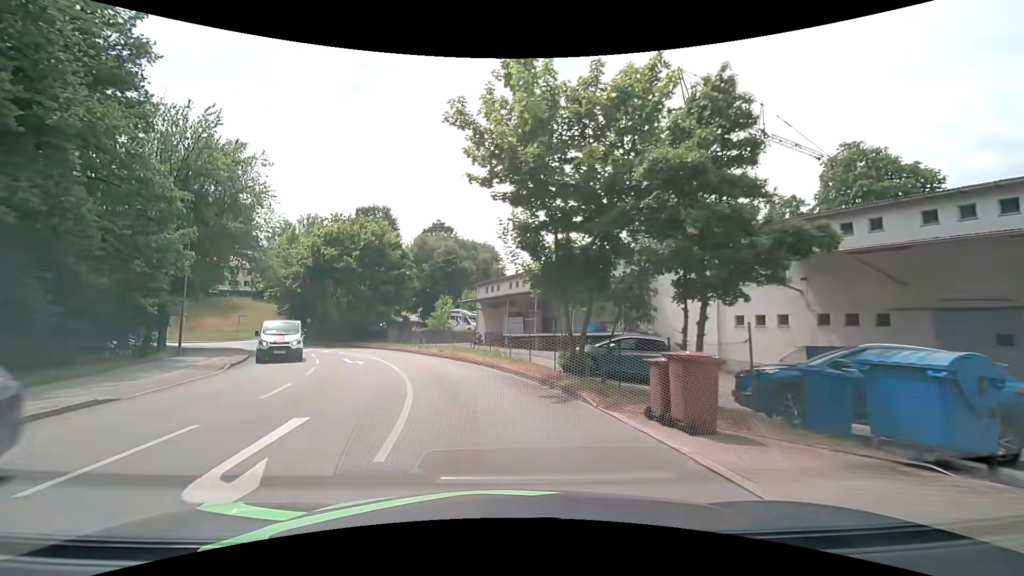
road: unclassified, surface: asphalt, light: Day
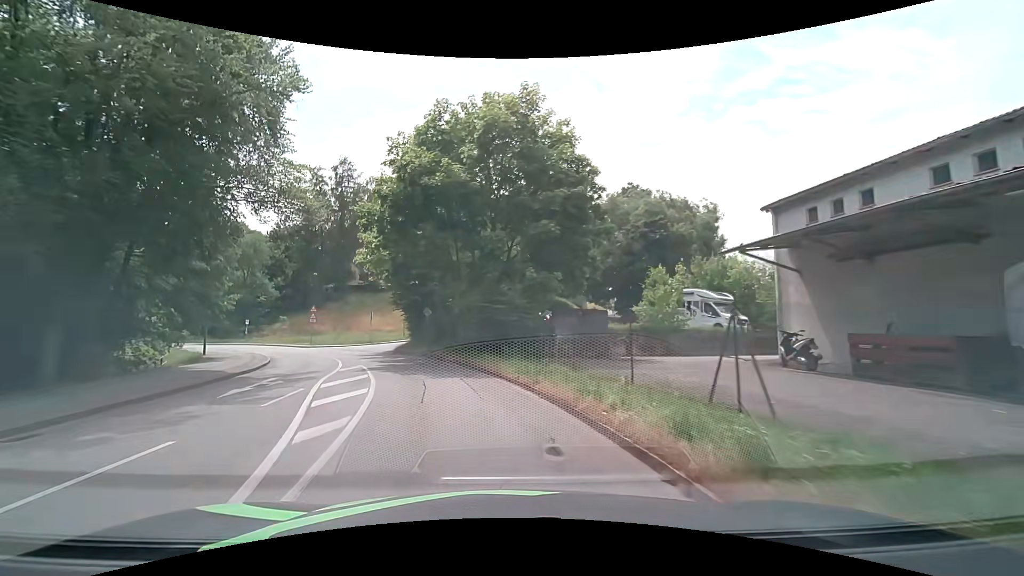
(-4.6, +26.3) m; -21°
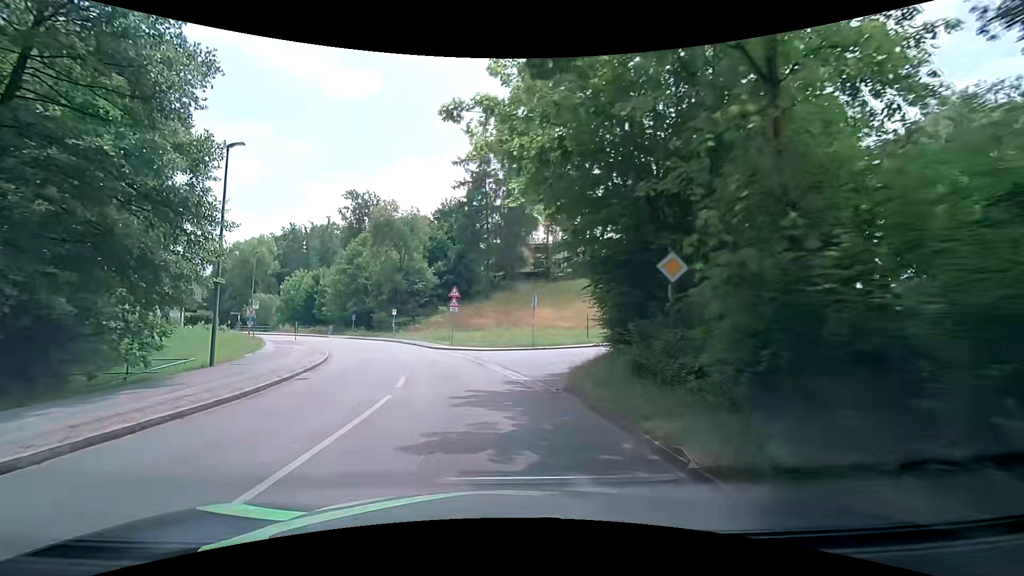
(-3.9, +21.1) m; -19°
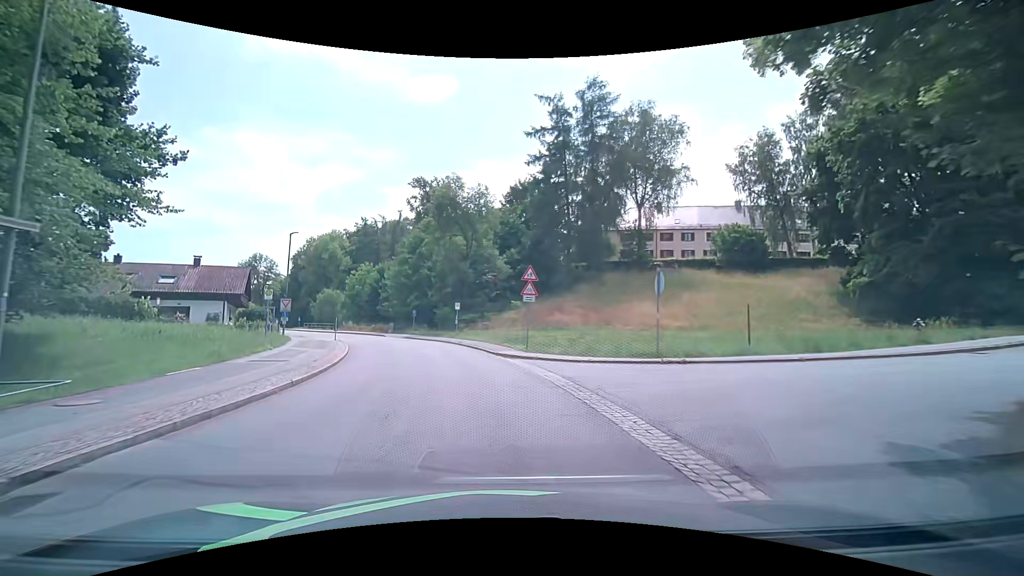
(-1.1, +11.1) m; -10°
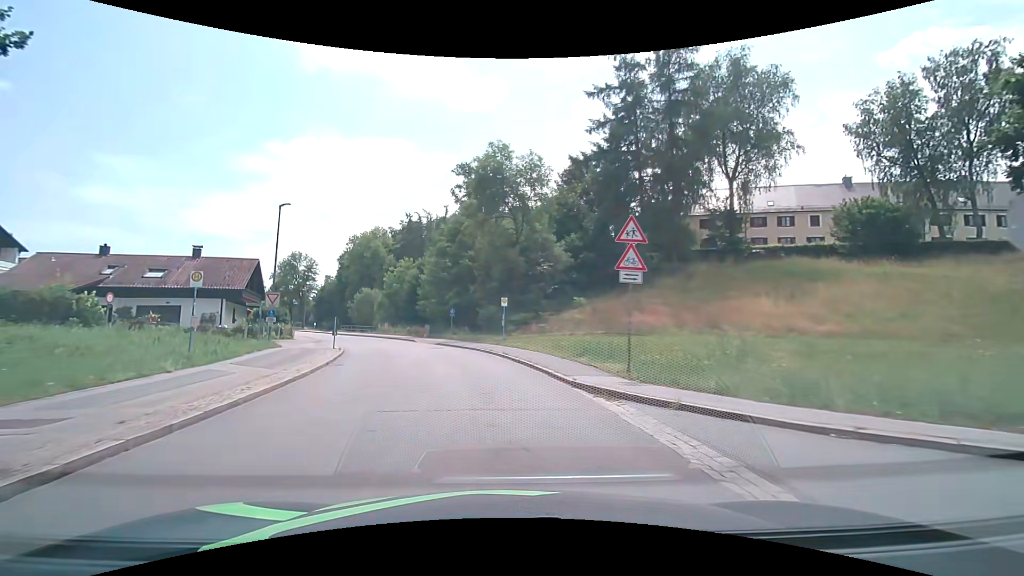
(-0.5, +11.5) m; -5°
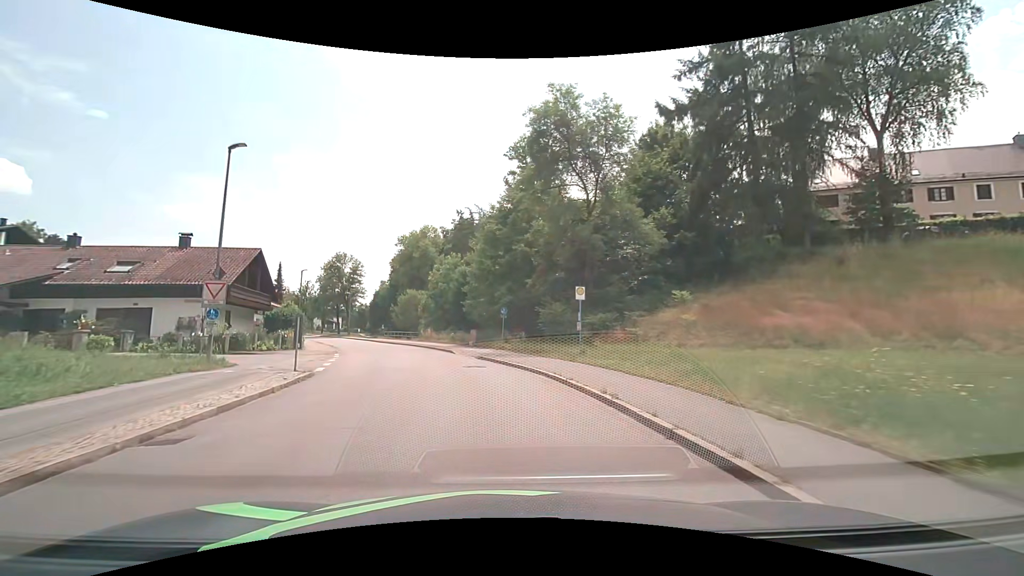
(-0.7, +11.8) m; -7°
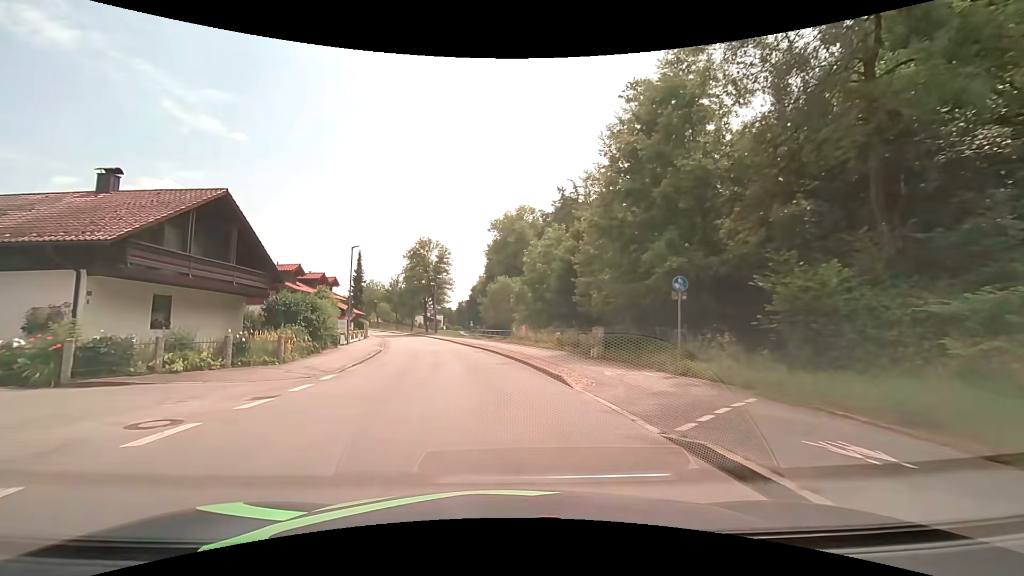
(-1.8, +18.1) m; -11°
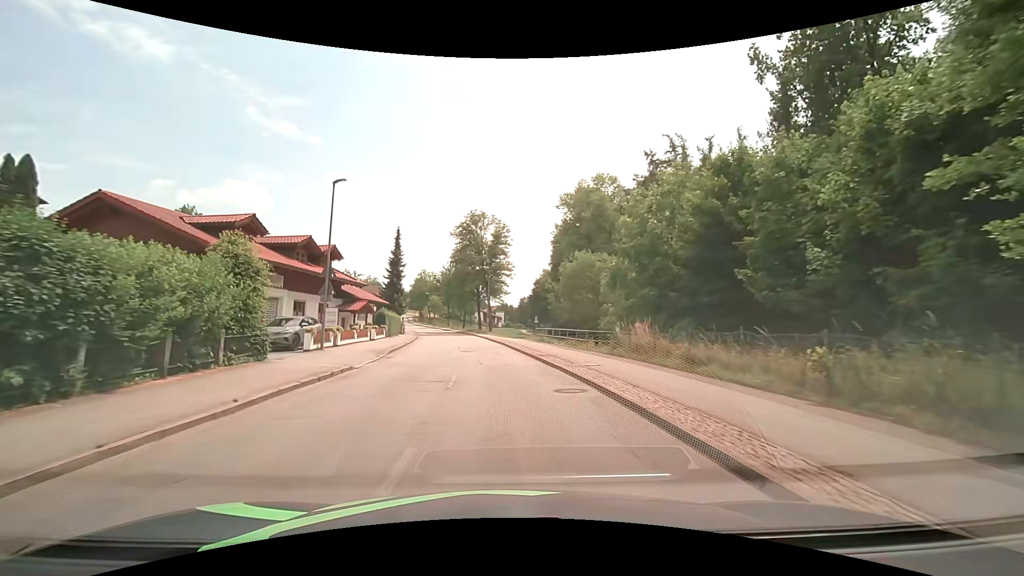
(-1.6, +18.8) m; -8°
(0, +10) (0, +20) (-1, +30) (-2, +40) (-4, +50) (-5, +60) (-7, +69) (-10, +79) (-12, +89) (-14, +99) m
